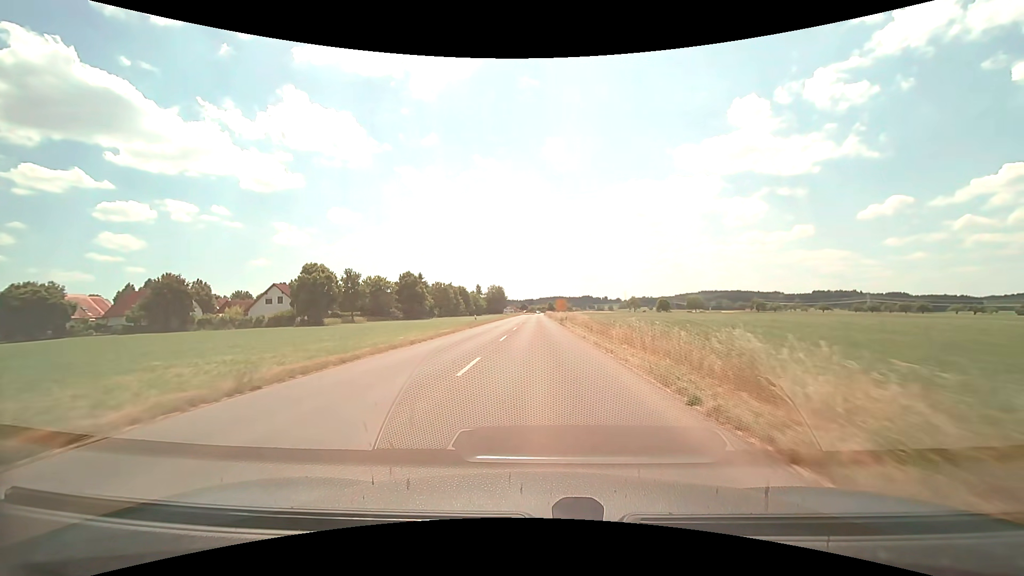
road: tertiary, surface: asphalt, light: Day
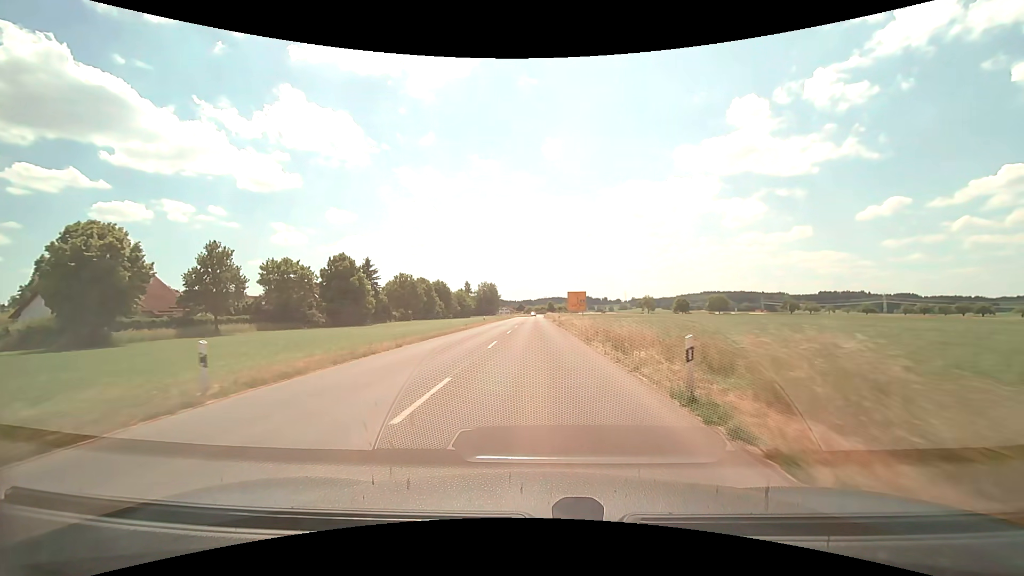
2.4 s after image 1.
(0.0, +40.3) m; 0°
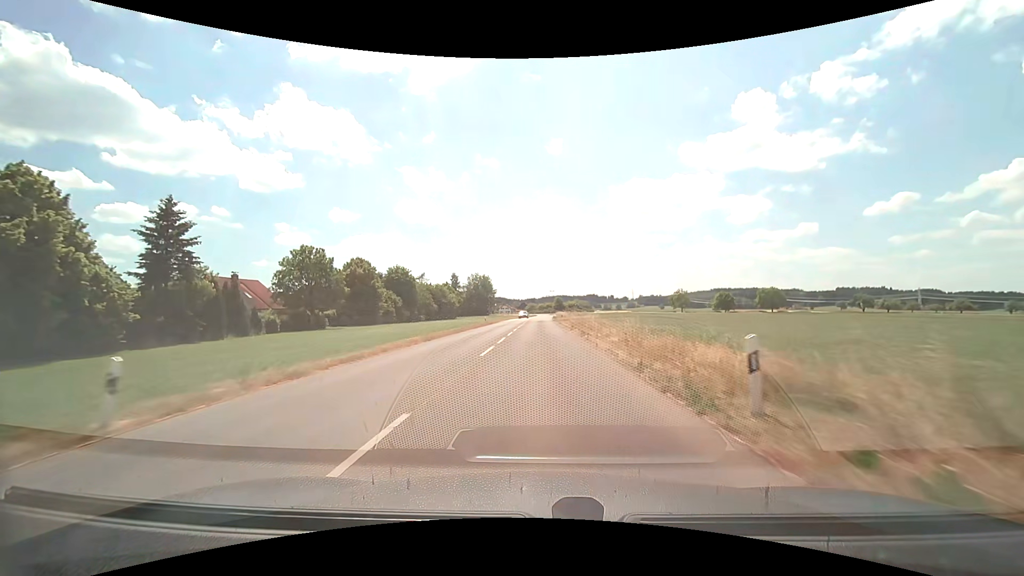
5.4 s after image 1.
(-0.2, +51.4) m; 0°
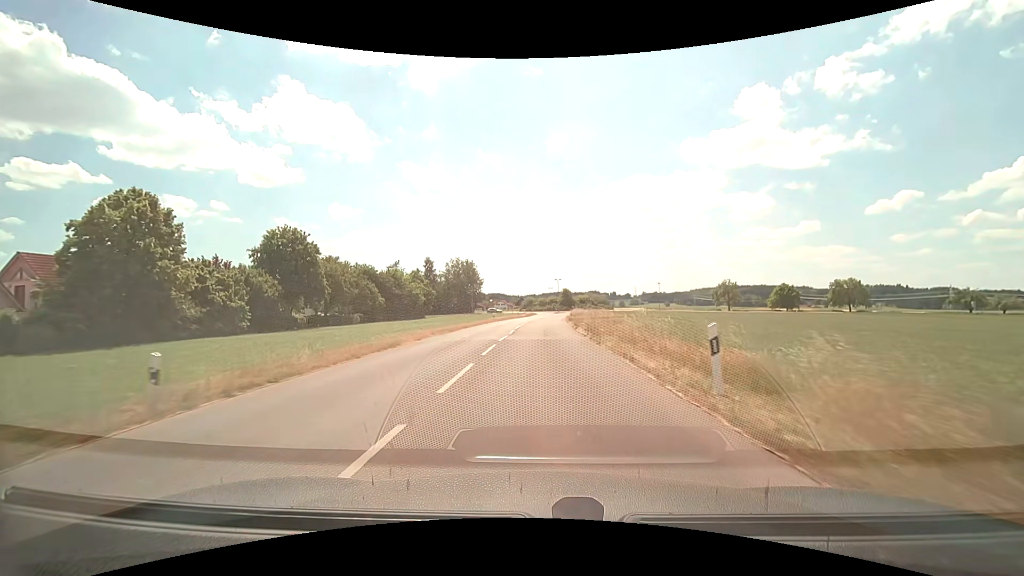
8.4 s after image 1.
(0.0, +48.8) m; 0°
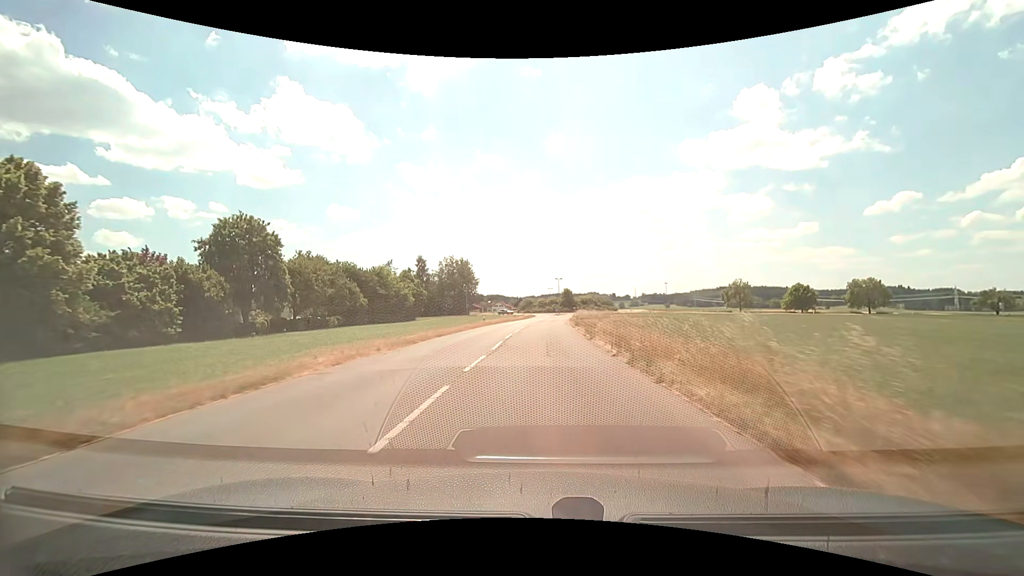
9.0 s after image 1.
(0.0, +9.1) m; 0°
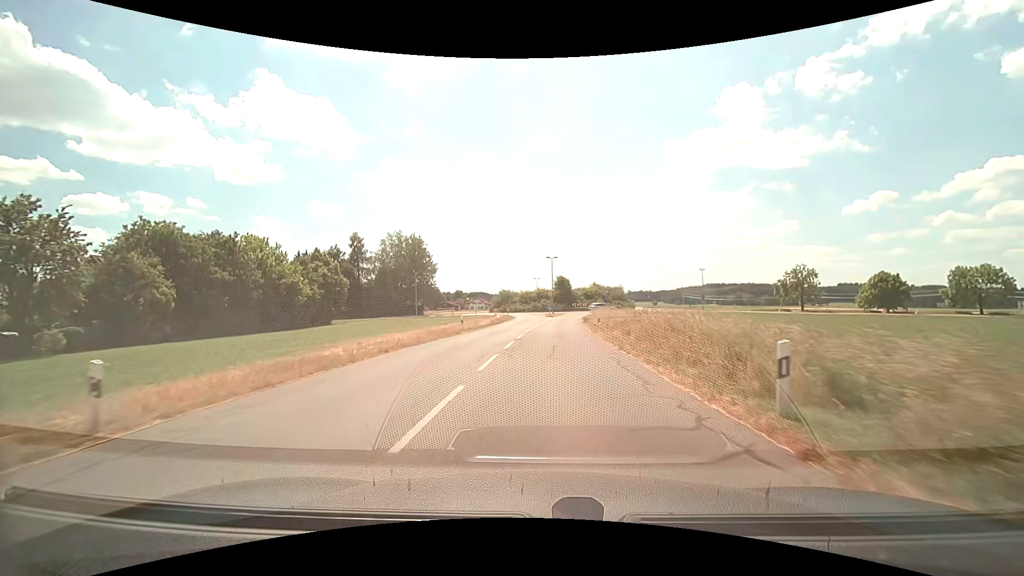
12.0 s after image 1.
(+0.3, +41.7) m; +2°
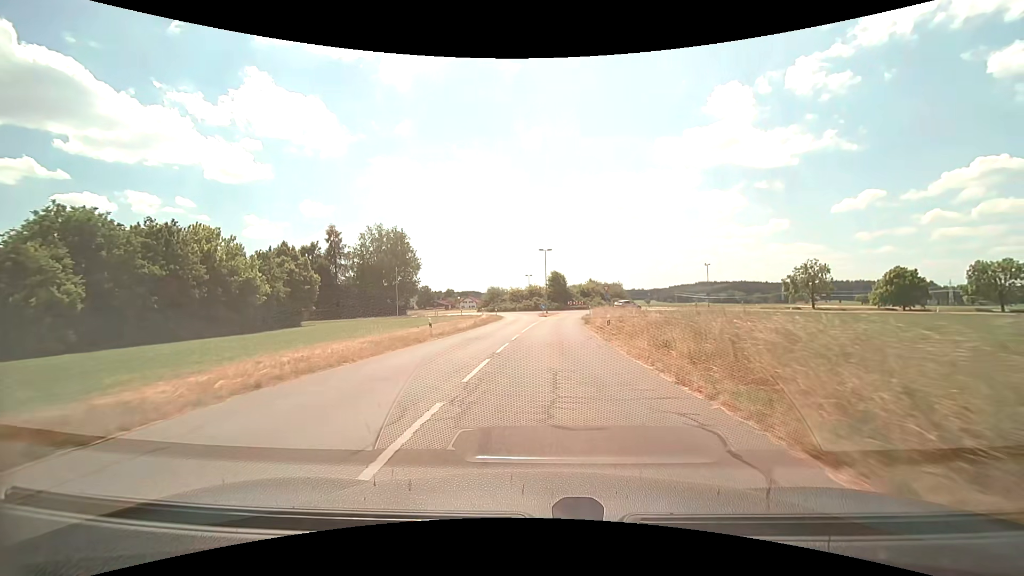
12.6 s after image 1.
(+0.1, +7.6) m; +1°
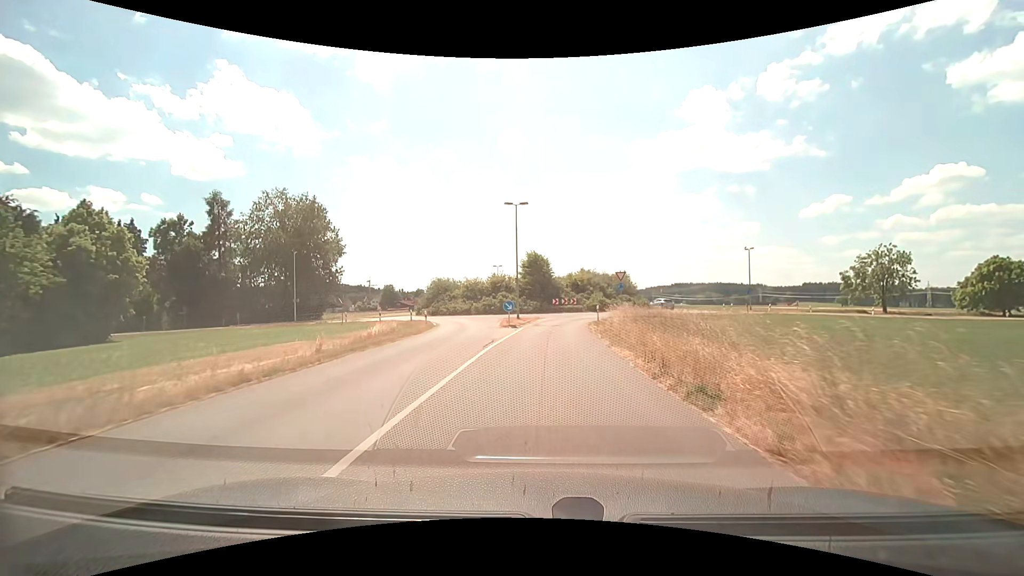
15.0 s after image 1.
(+0.7, +27.6) m; +3°
(0, +10) (0, +20) (+1, +30) (+4, +40) (+10, +47) (+15, +56) (+15, +65) (+10, +74) (+2, +78) (-8, +77) m
